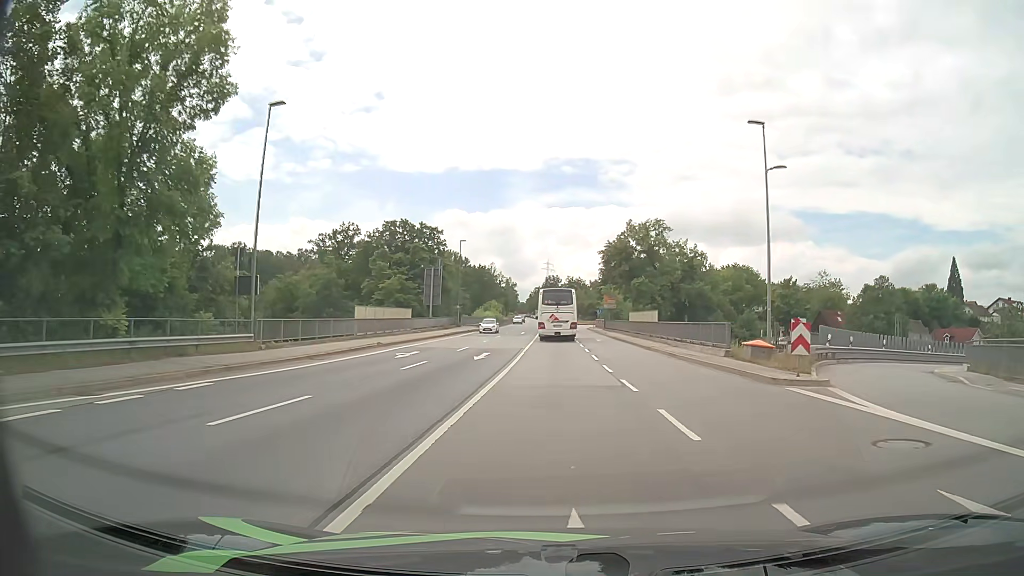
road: primary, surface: asphalt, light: Day
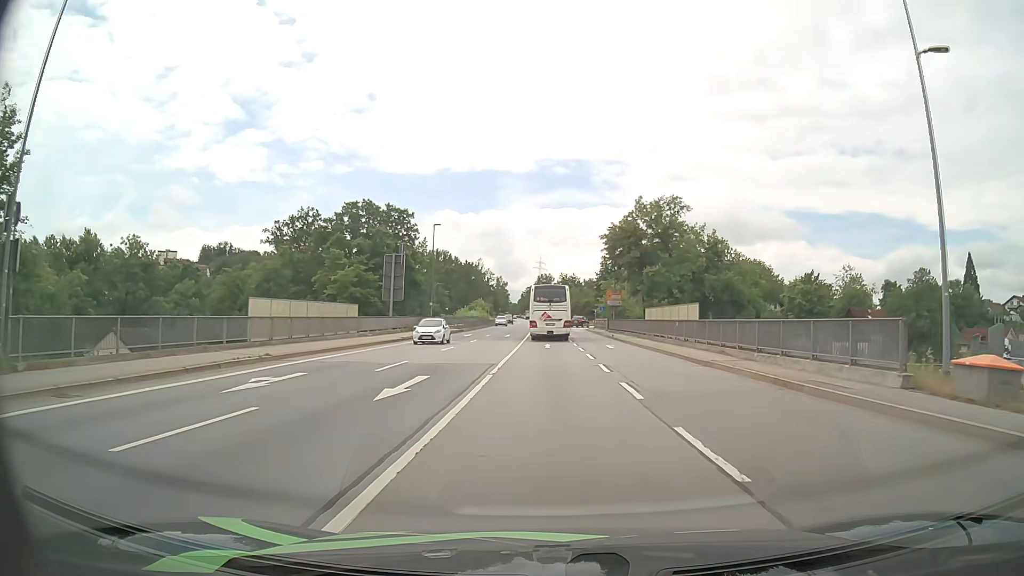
(+0.1, +14.3) m; 0°
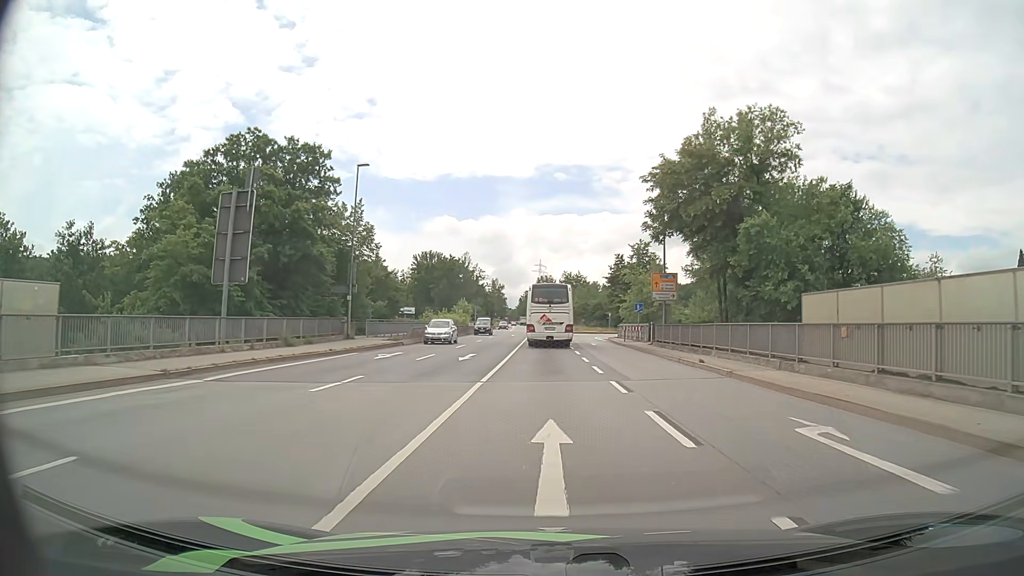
(+0.1, +28.9) m; 0°
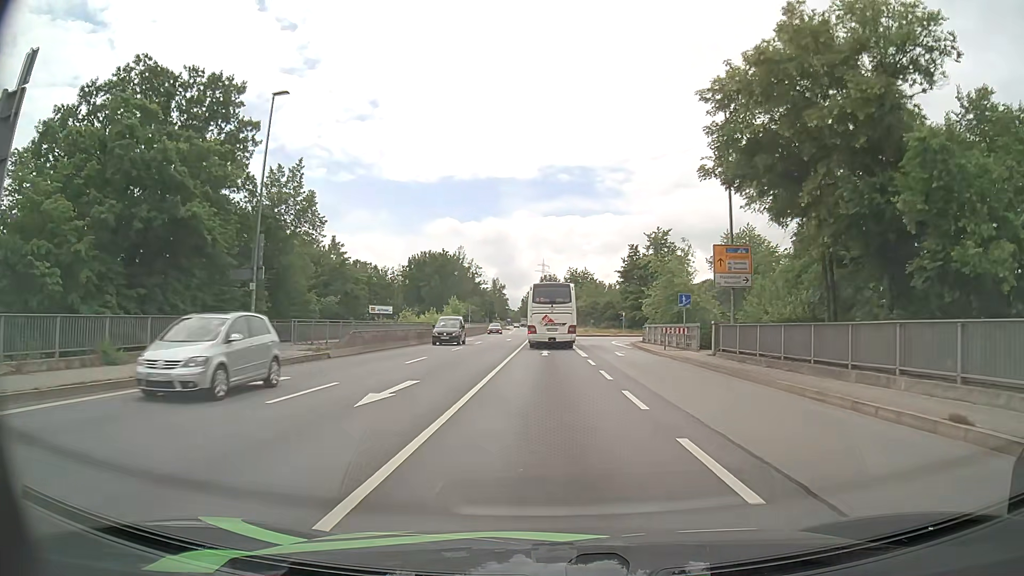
(0.0, +14.2) m; 0°
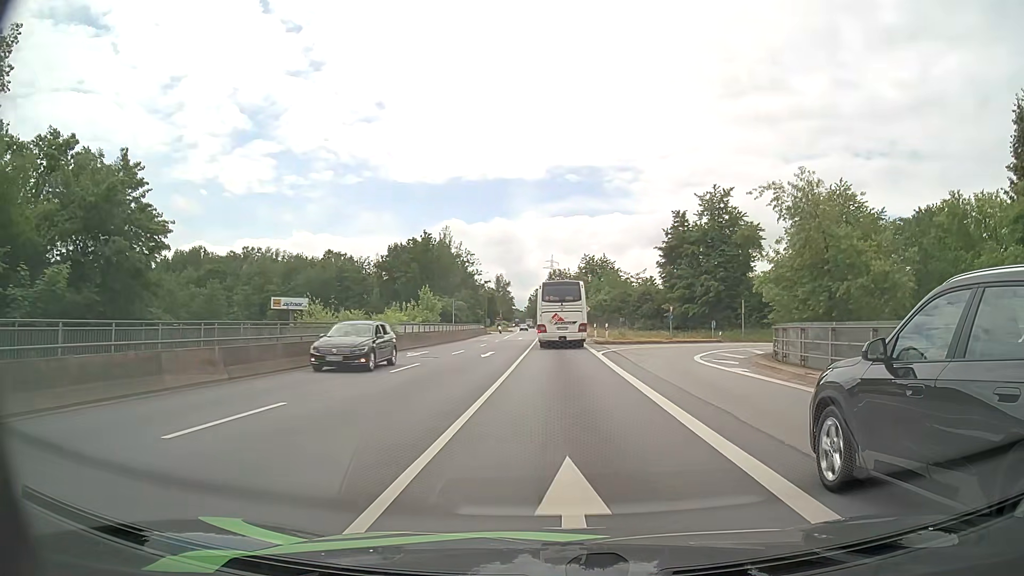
(-0.3, +27.8) m; -1°
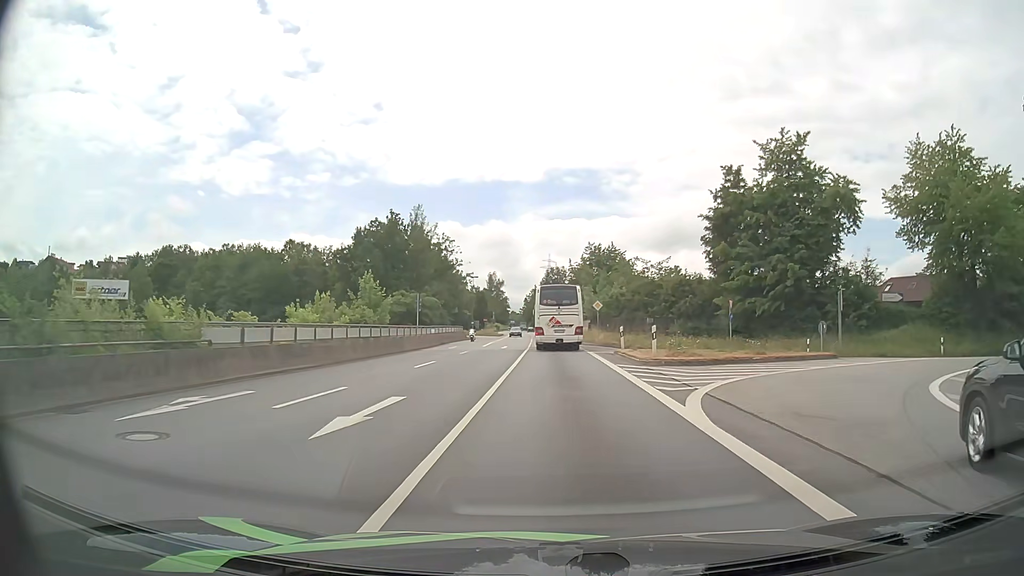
(-0.1, +20.4) m; 0°
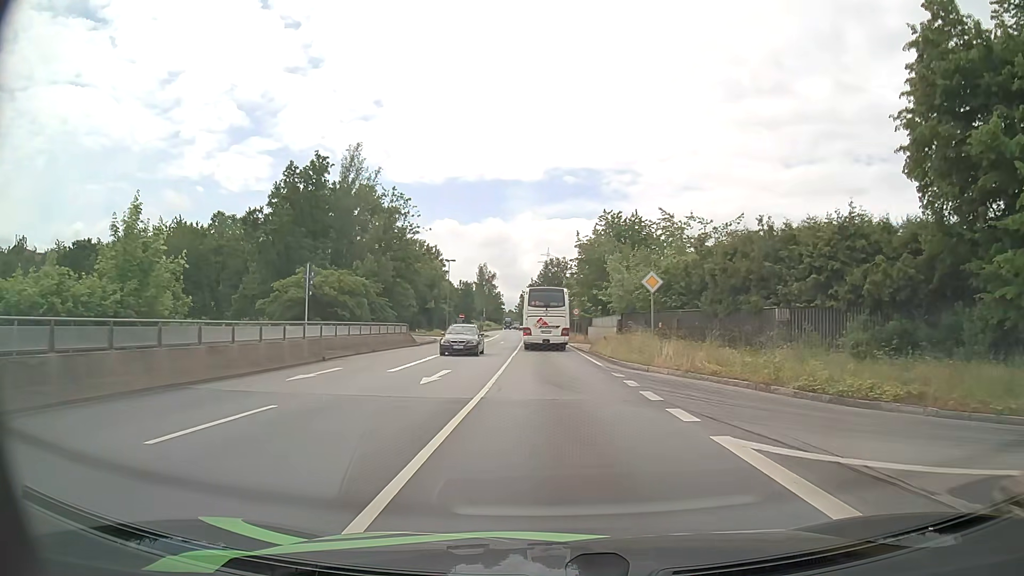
(+0.1, +27.8) m; 0°
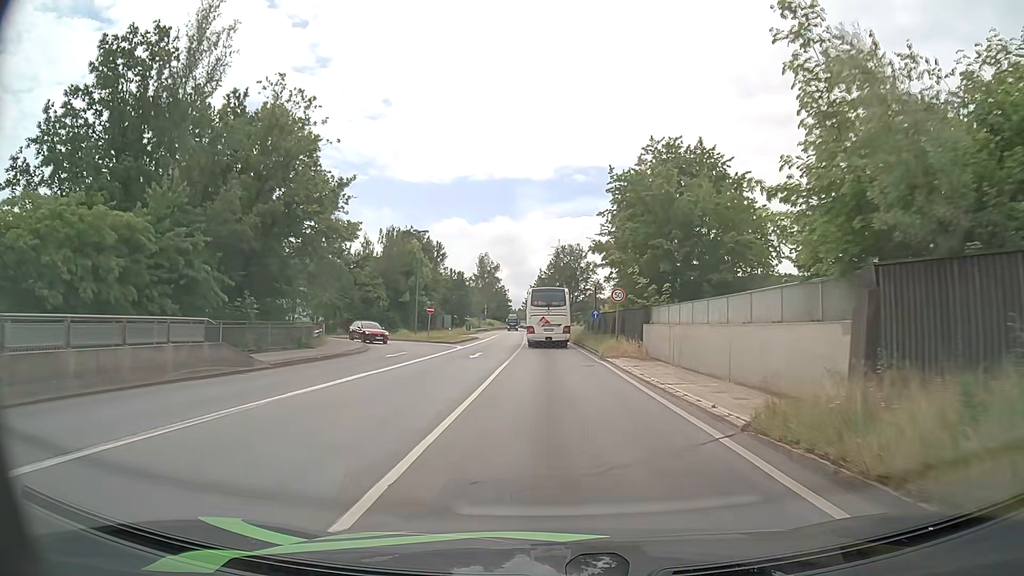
(-0.2, +27.5) m; -1°
(0, +10) (0, +20) (0, +30) (0, +40) (0, +50) (-1, +60) (-1, +70) (-1, +80) (-2, +90) (-2, +100) m
